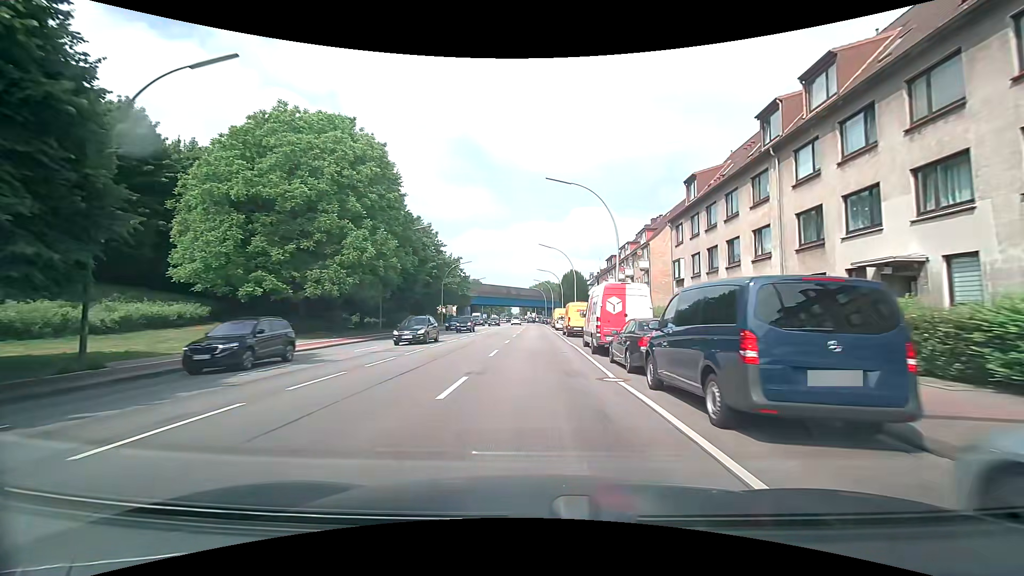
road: primary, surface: asphalt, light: Day
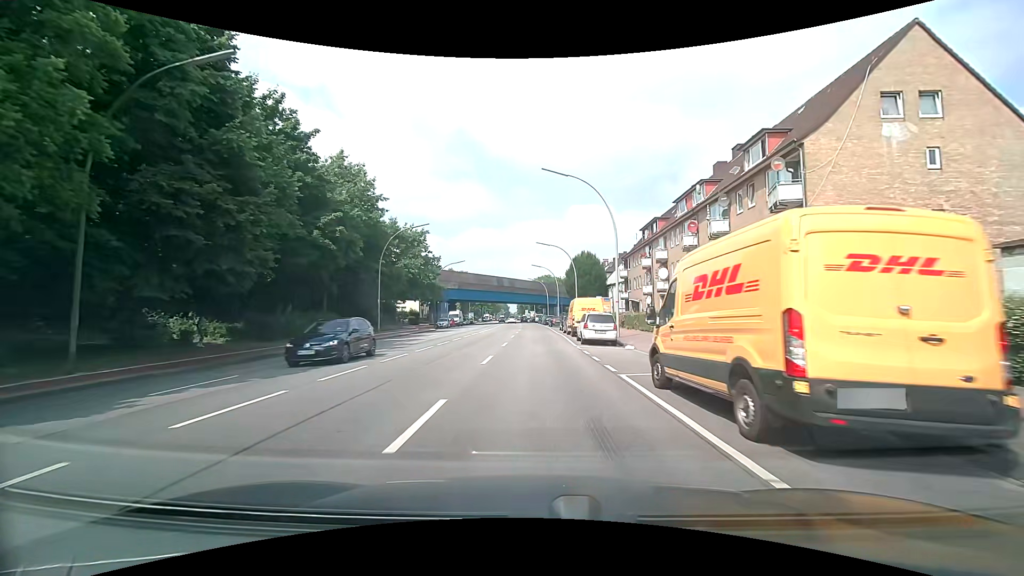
(0.0, +30.3) m; 0°
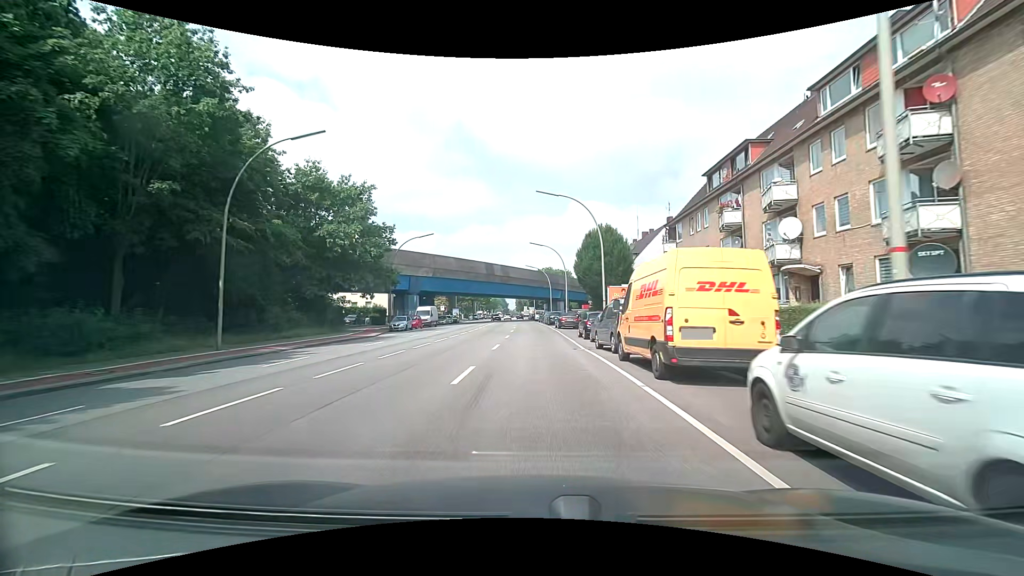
(+0.1, +22.7) m; 0°
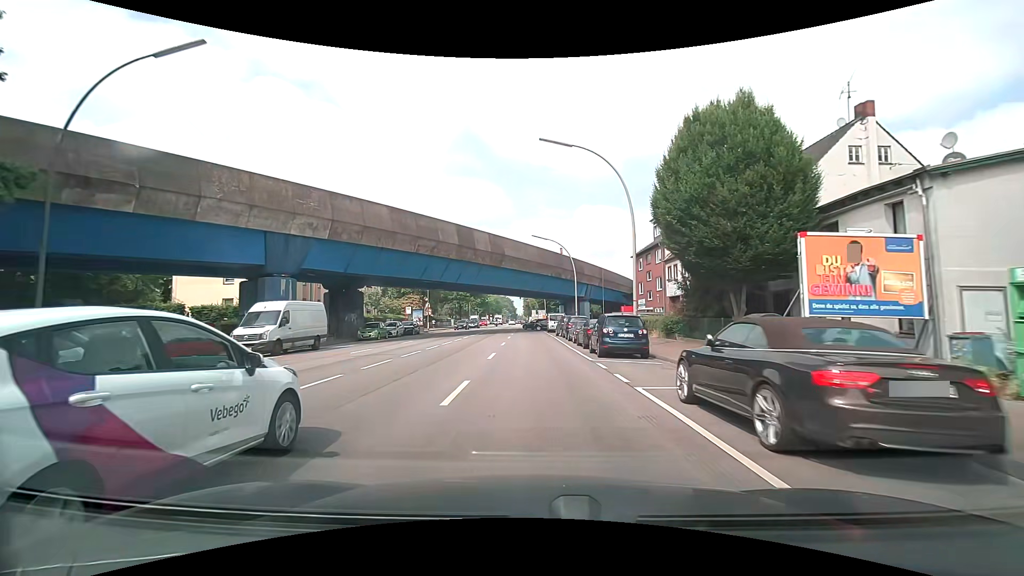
(-0.4, +37.7) m; -1°
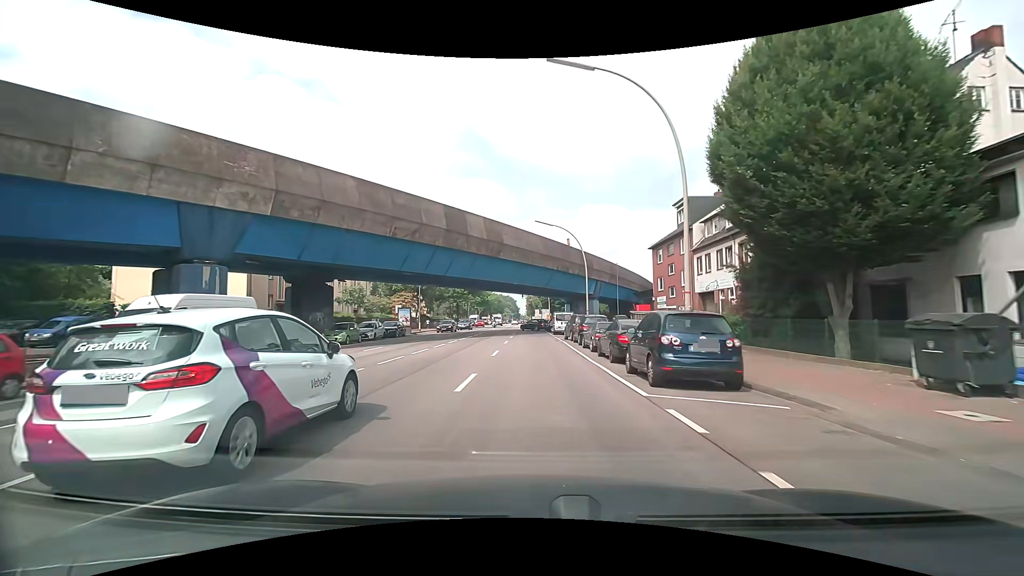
(0.0, +7.5) m; 0°
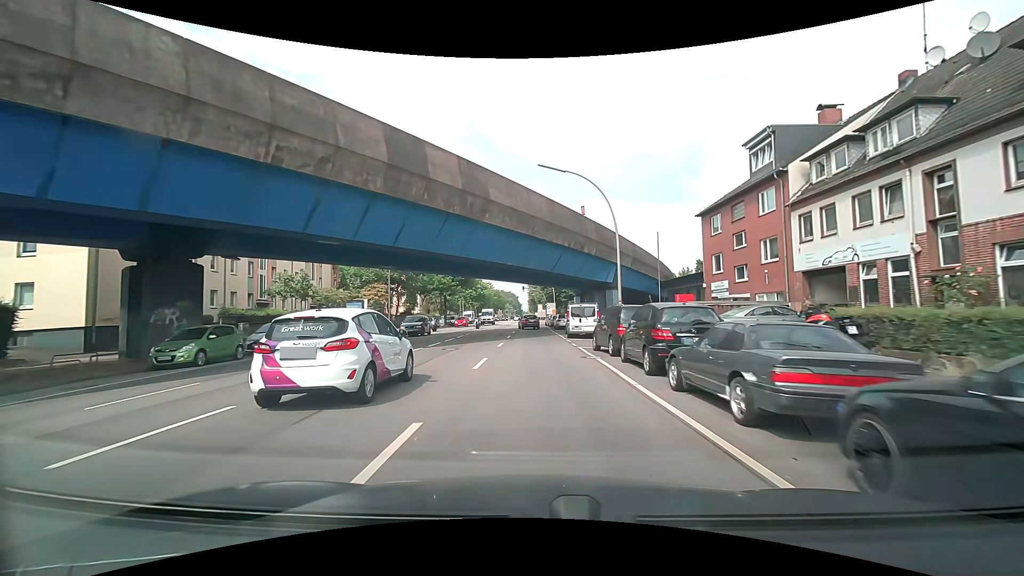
(-0.1, +15.1) m; 0°
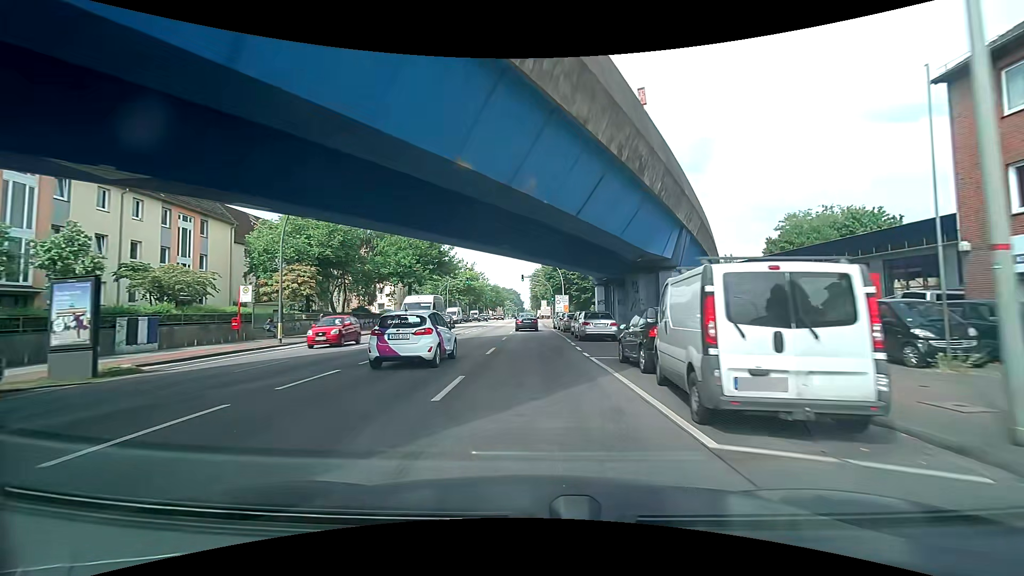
(-0.1, +22.6) m; 0°
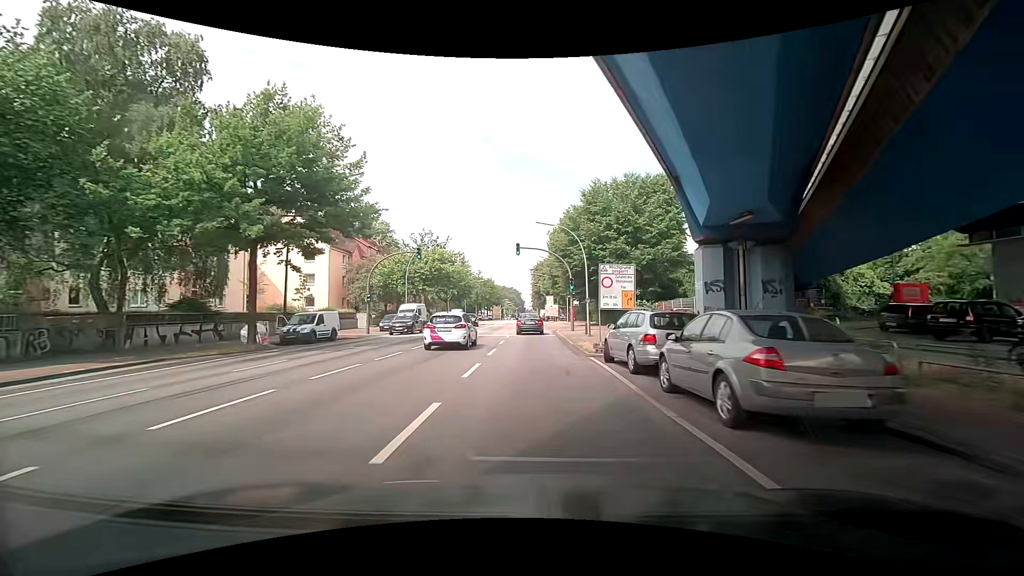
(+0.1, +30.2) m; -2°
(0, +10) (0, +20) (+1, +30) (+1, +40) (+1, +50) (+1, +60) (+1, +70) (+1, +80) (+2, +90) (+2, +100) m
